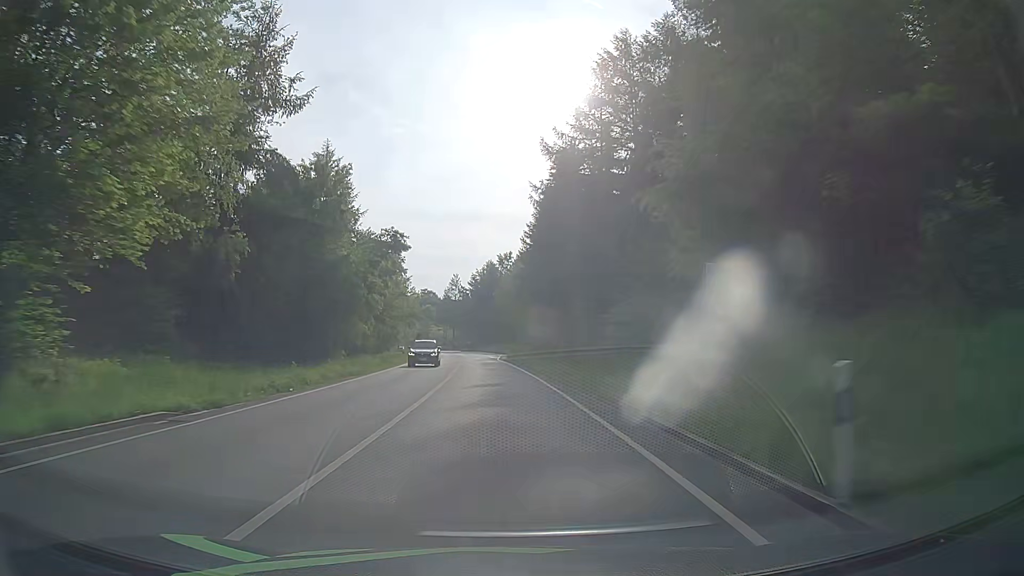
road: primary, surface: asphalt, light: Day
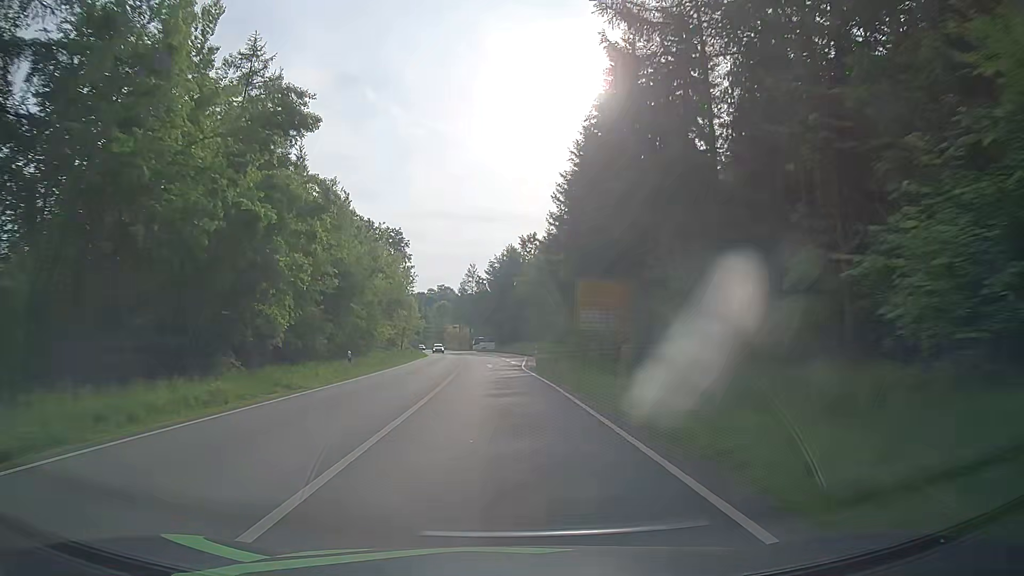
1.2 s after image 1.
(-0.5, +24.8) m; -3°
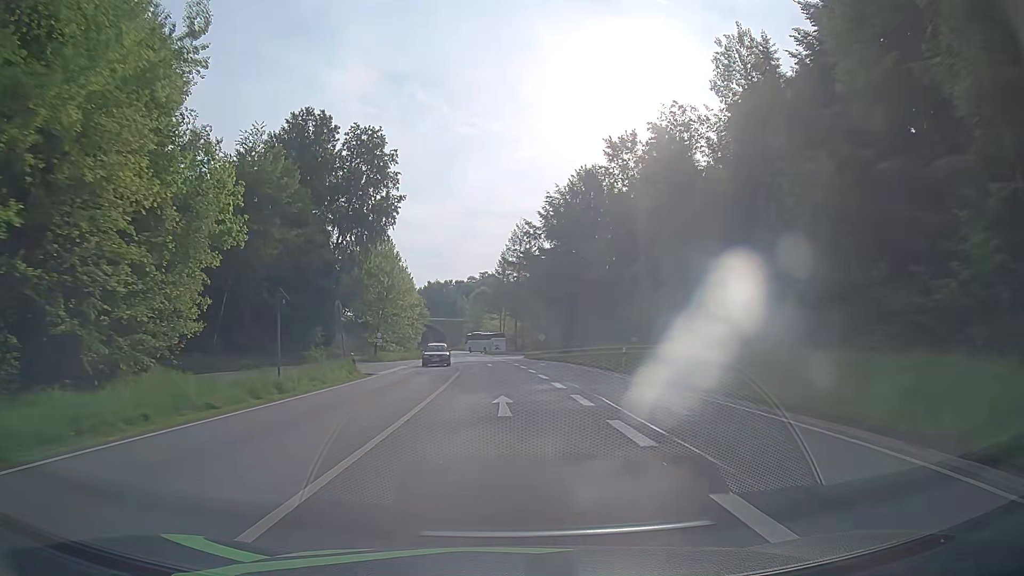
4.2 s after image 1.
(-1.6, +61.8) m; -3°
(0, +10) (-1, +20) (-1, +30) (-2, +40) (-2, +50) (-3, +60) (-4, +70) (-5, +80) (-6, +90) (-7, +100) m
